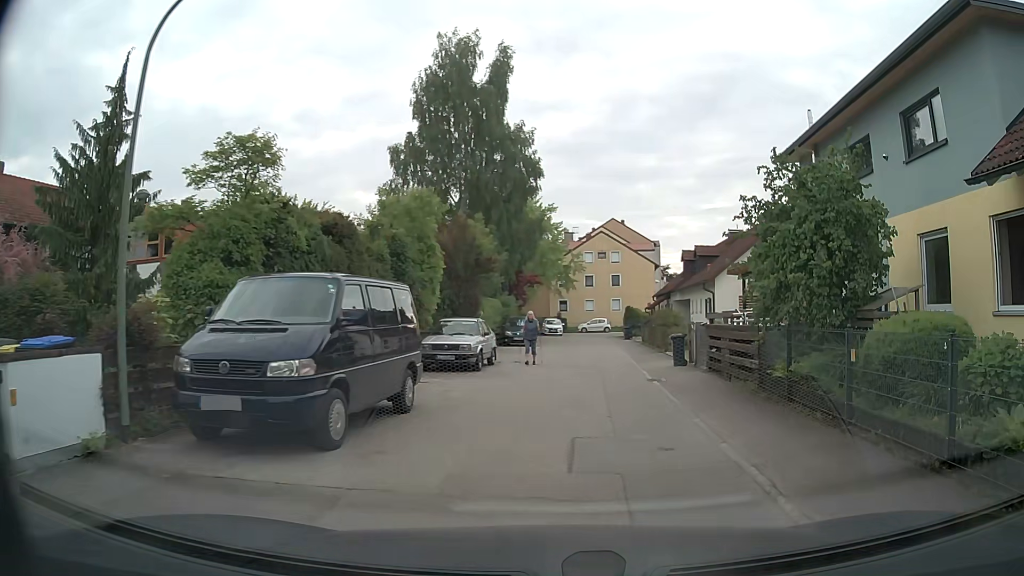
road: residential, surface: asphalt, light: Day
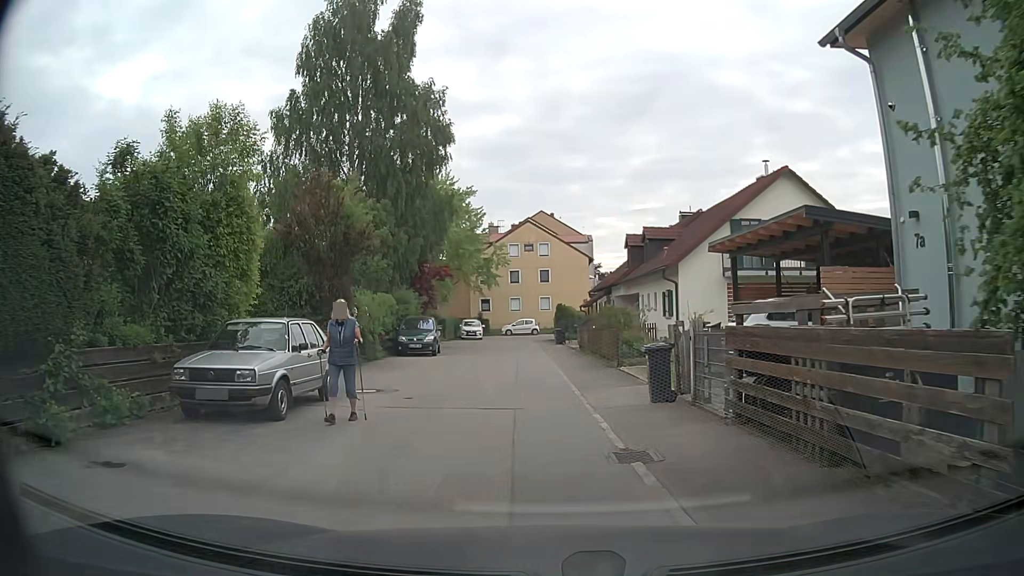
(+0.9, +9.1) m; +7°
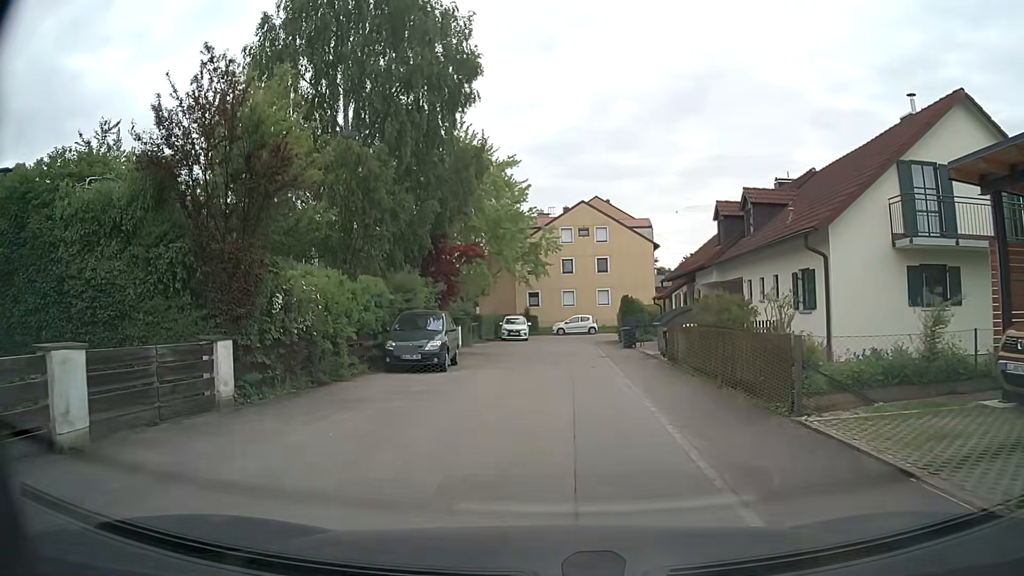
(-0.4, +10.1) m; -5°
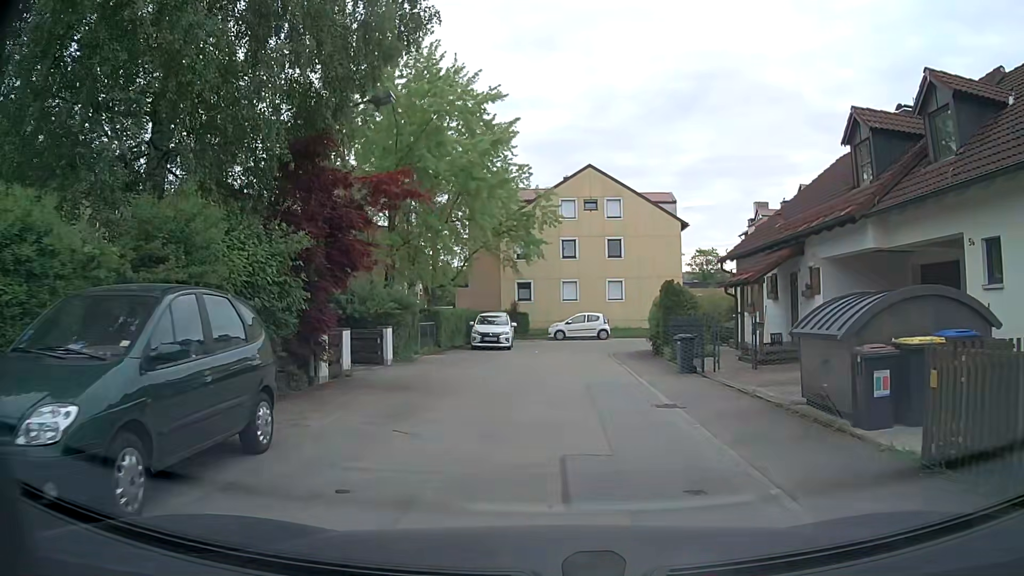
(+0.1, +14.1) m; +1°
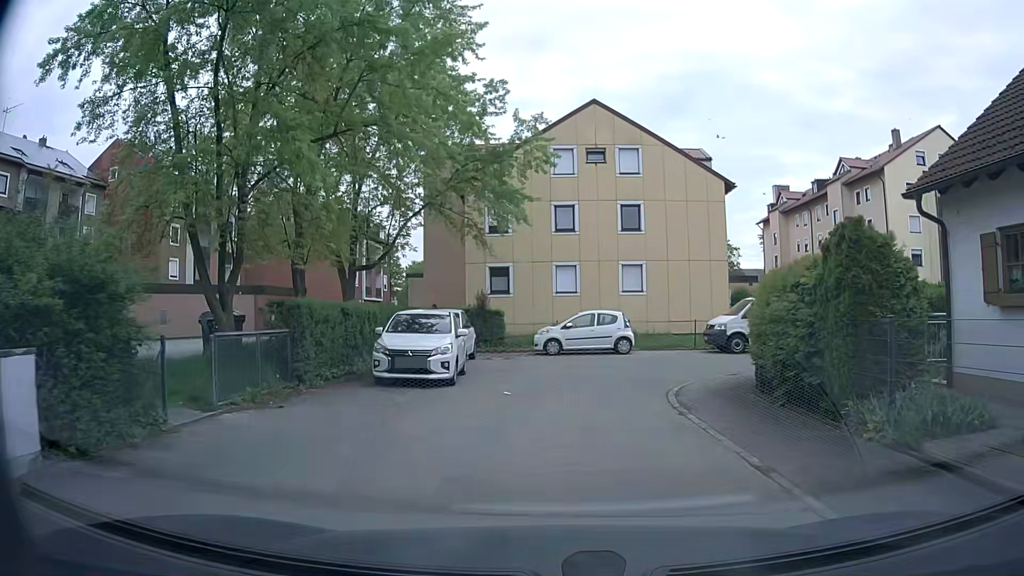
(-0.1, +14.3) m; +1°
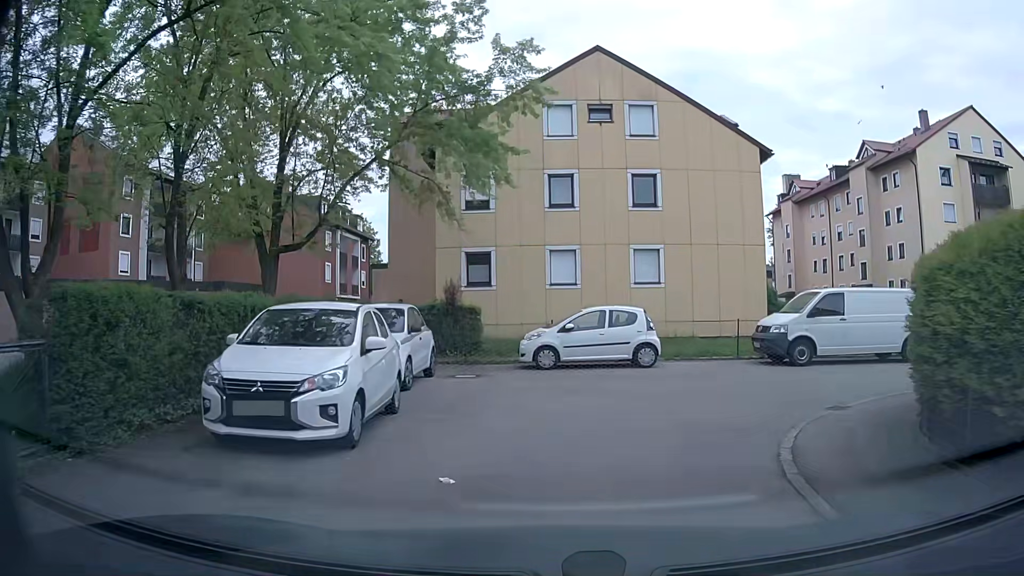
(0.0, +6.5) m; 0°
